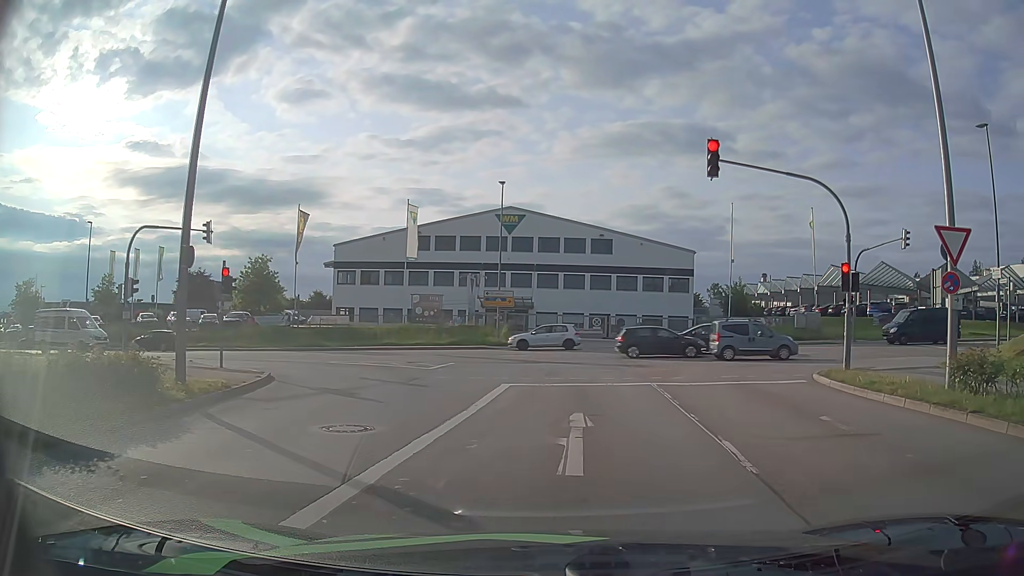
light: Day
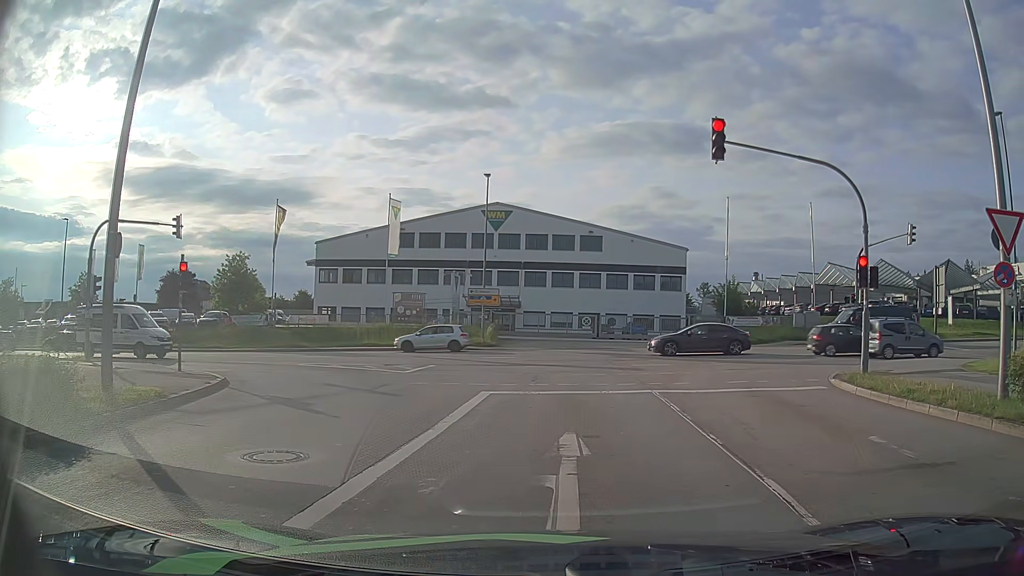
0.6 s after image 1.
(0.0, +2.1) m; +1°
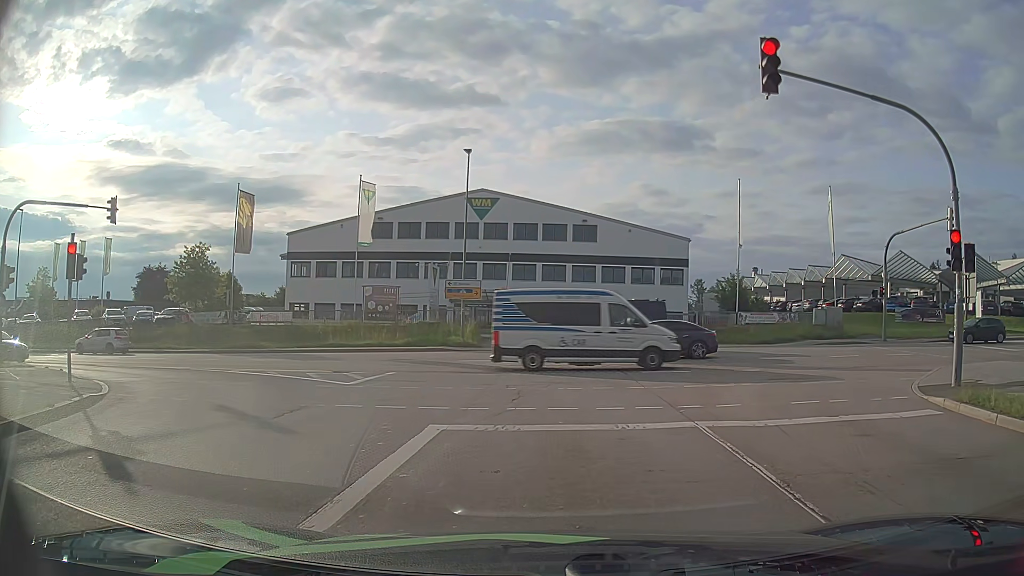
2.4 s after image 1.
(+0.1, +5.2) m; +2°
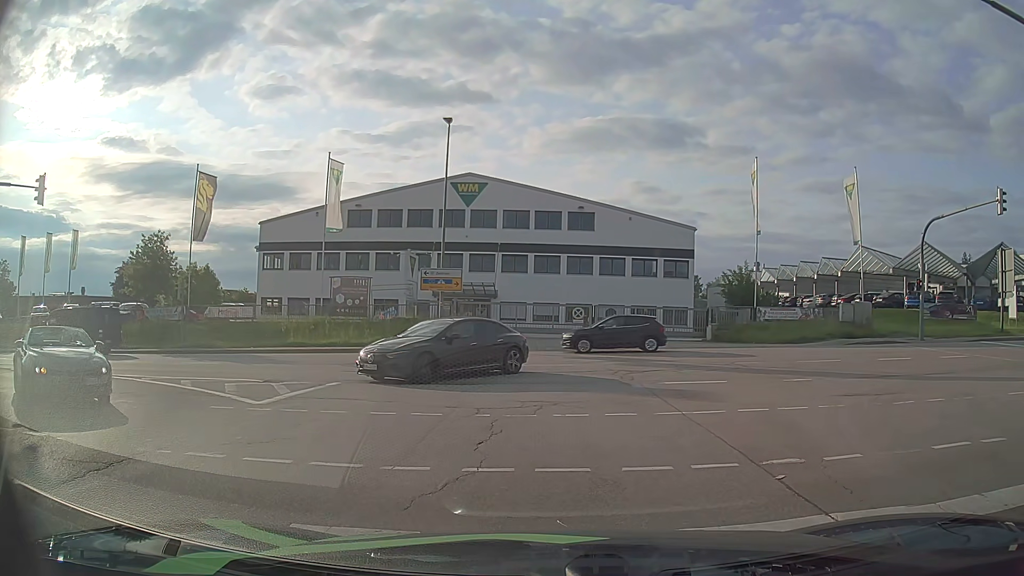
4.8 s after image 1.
(0.0, +4.9) m; -1°
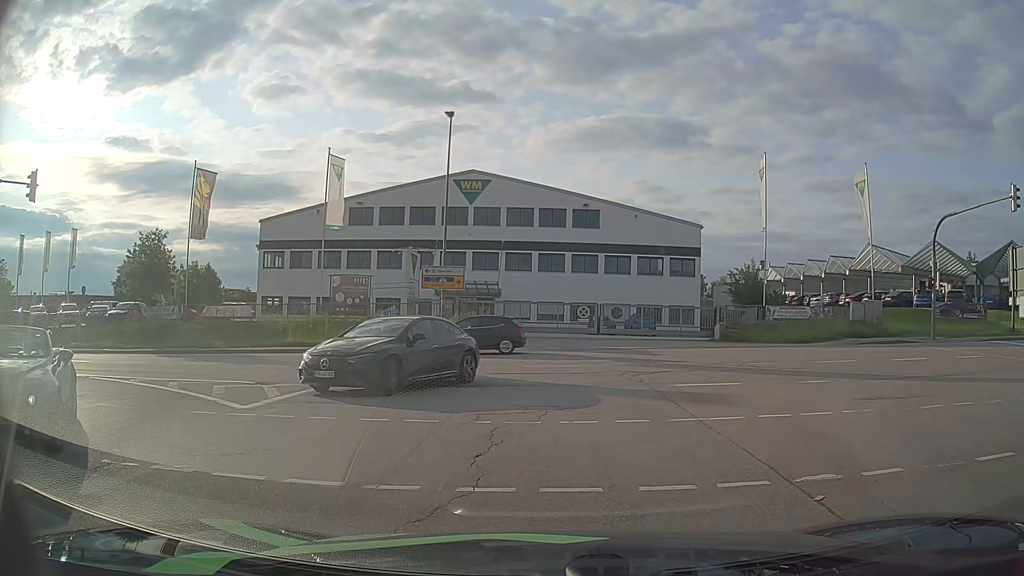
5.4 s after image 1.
(0.0, +0.8) m; +2°
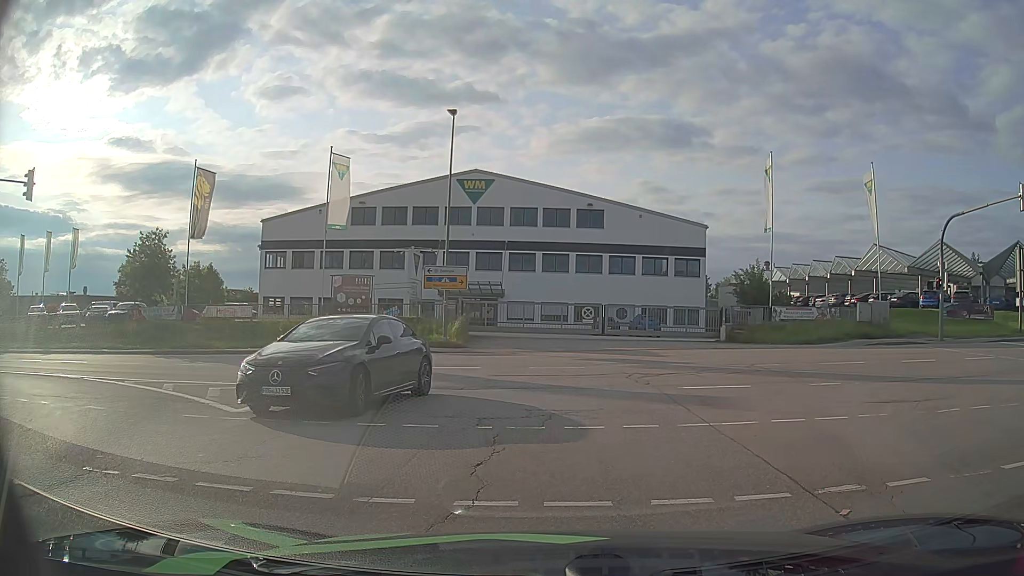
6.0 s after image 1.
(0.0, +0.4) m; 0°
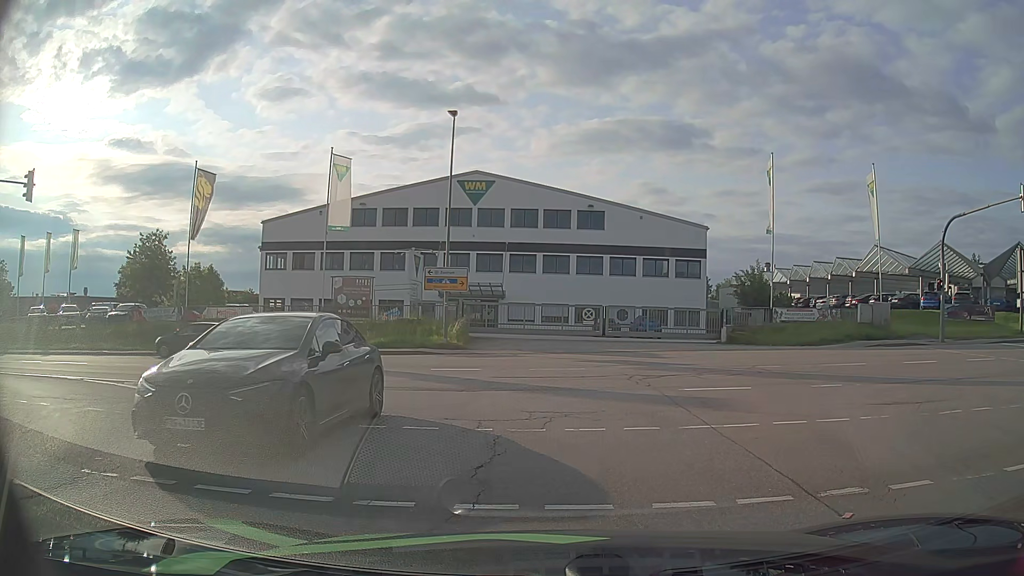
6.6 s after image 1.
(0.0, +0.1) m; 0°
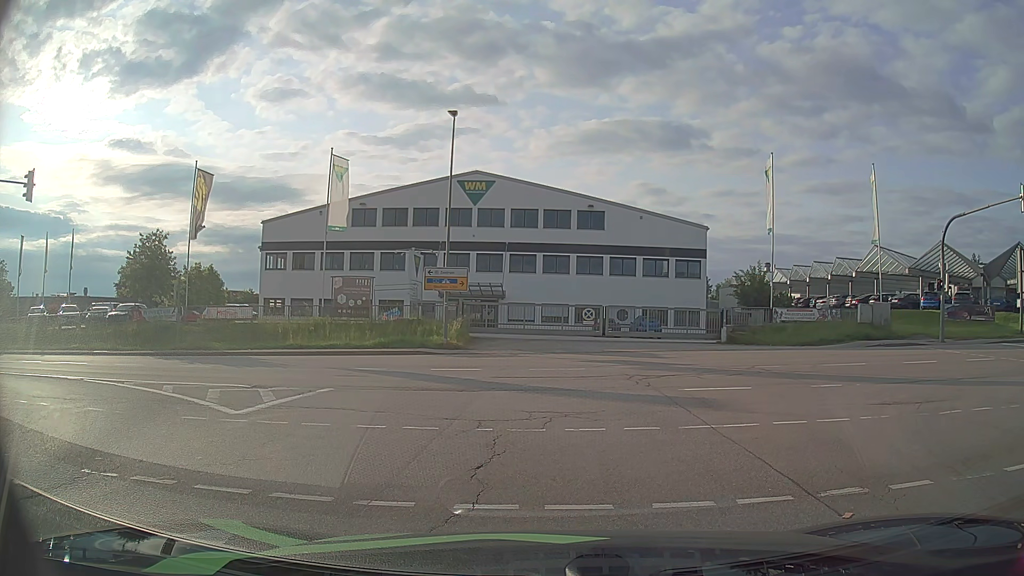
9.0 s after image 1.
(0.0, +0.1) m; 0°
(0, +10) (-2, +20) (-10, +26) (-20, +27) (-30, +27) (-40, +27) (-50, +27) (-60, +26) (-70, +26) (-80, +26) m
